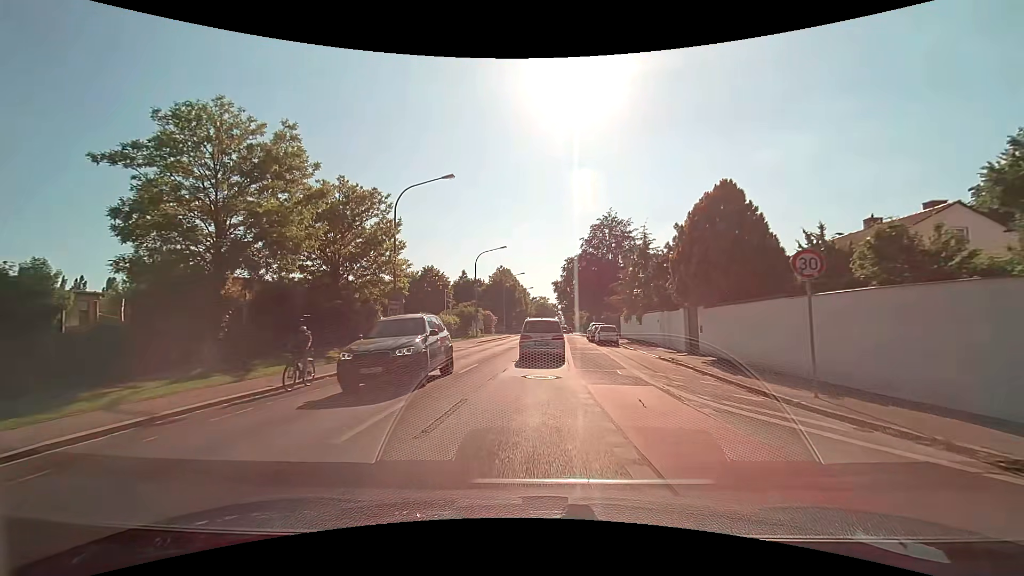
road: tertiary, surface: asphalt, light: Day
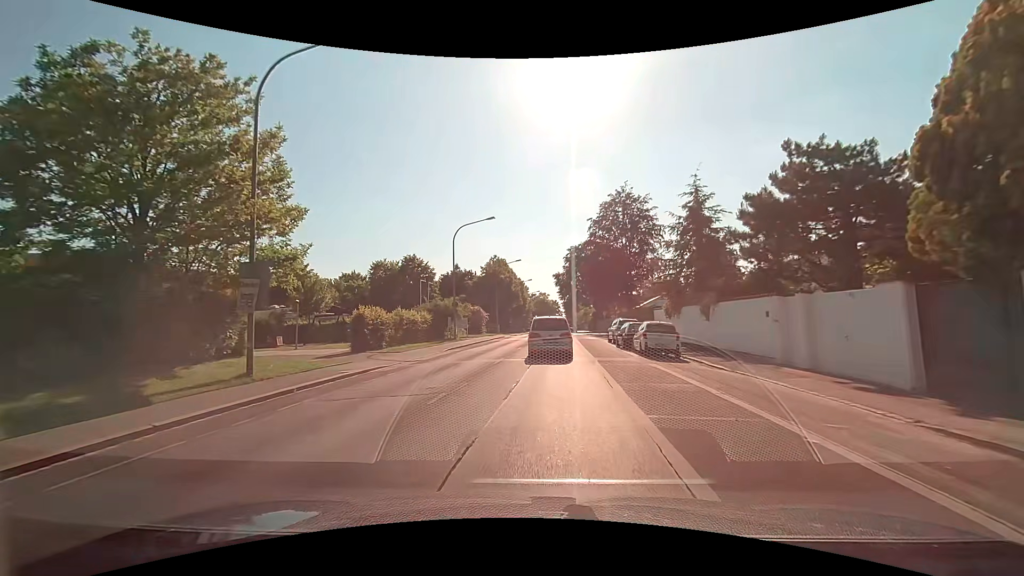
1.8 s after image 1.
(-0.2, +15.5) m; -1°
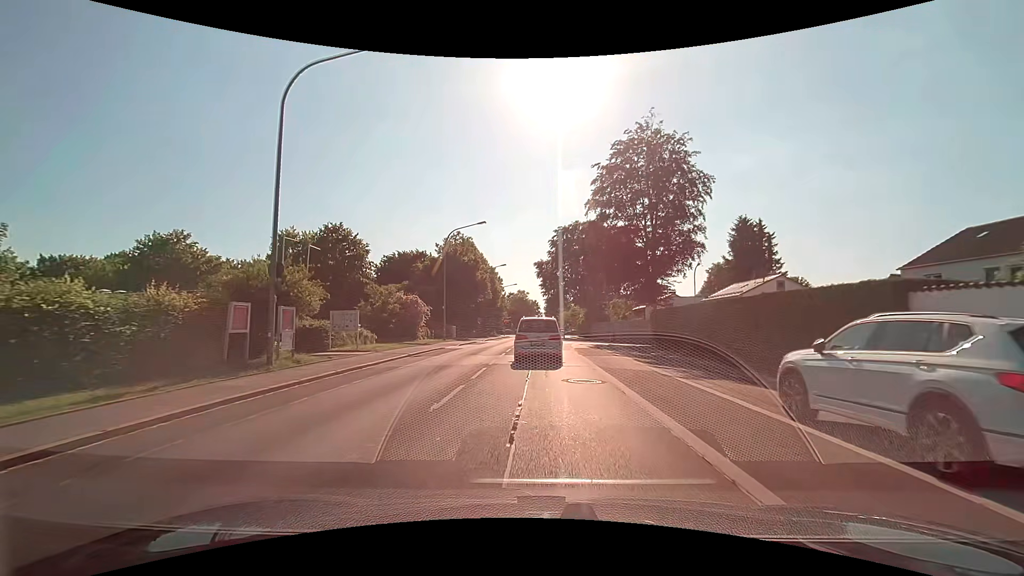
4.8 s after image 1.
(+0.6, +27.7) m; +2°
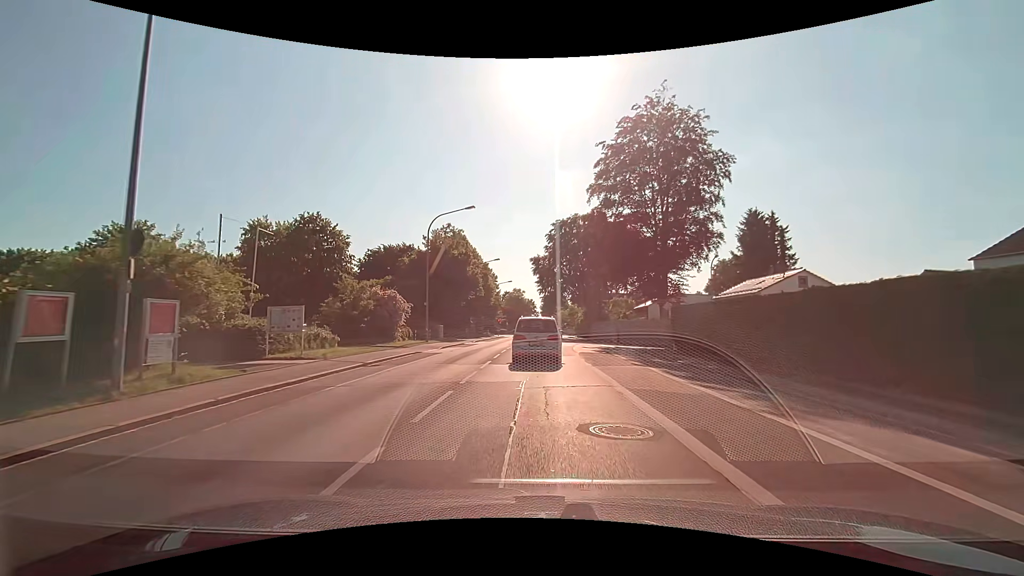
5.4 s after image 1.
(0.0, +5.6) m; +1°
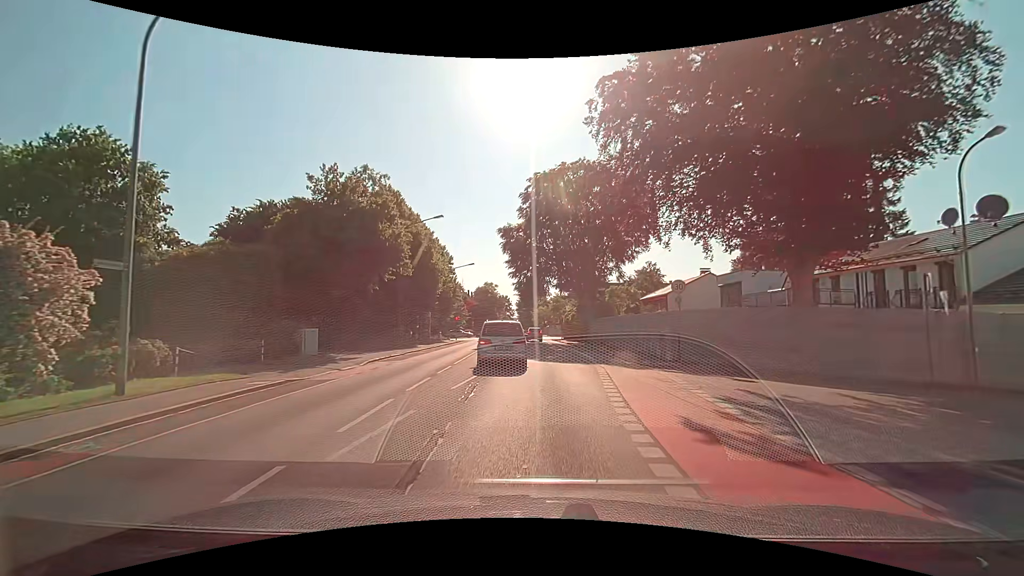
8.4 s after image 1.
(+0.6, +27.1) m; +2°
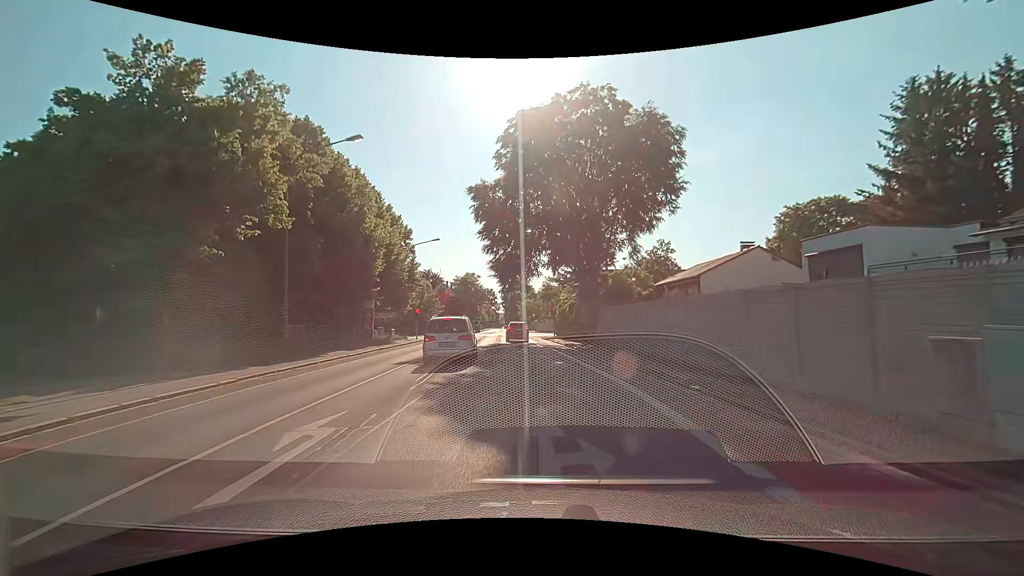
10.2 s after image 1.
(+0.3, +16.7) m; +2°
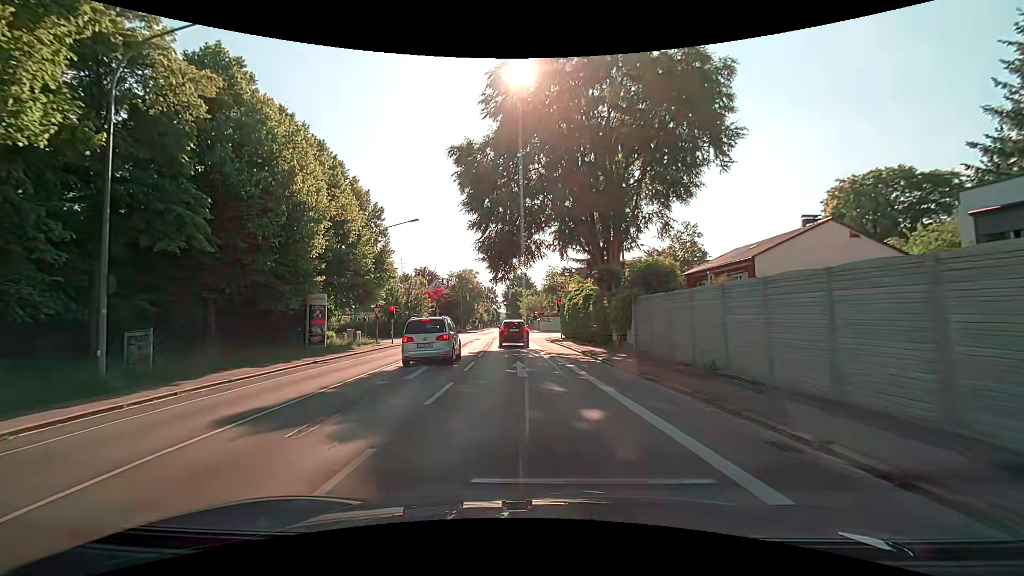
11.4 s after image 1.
(-0.1, +10.3) m; 0°
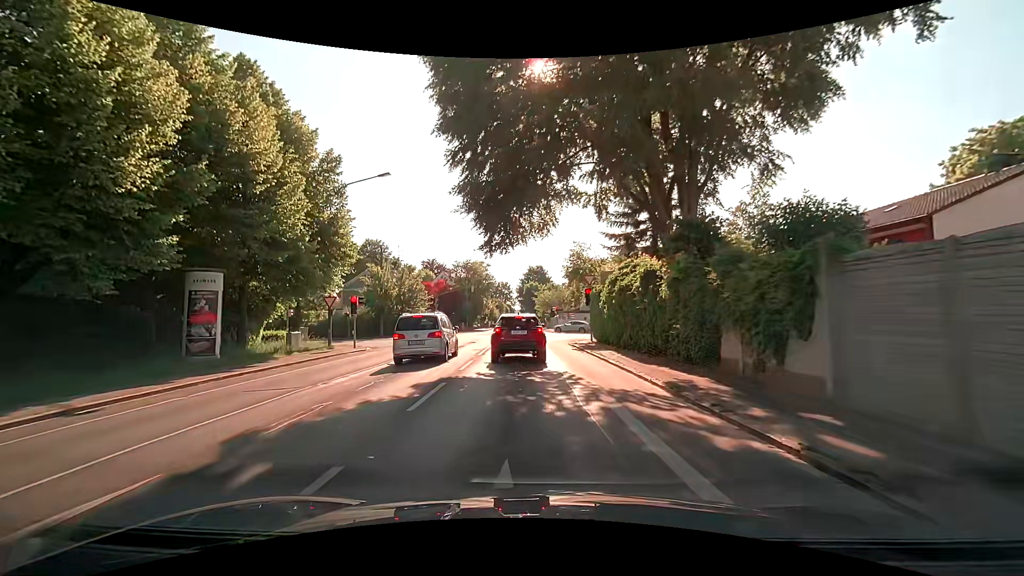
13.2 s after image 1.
(-0.2, +12.7) m; -2°
